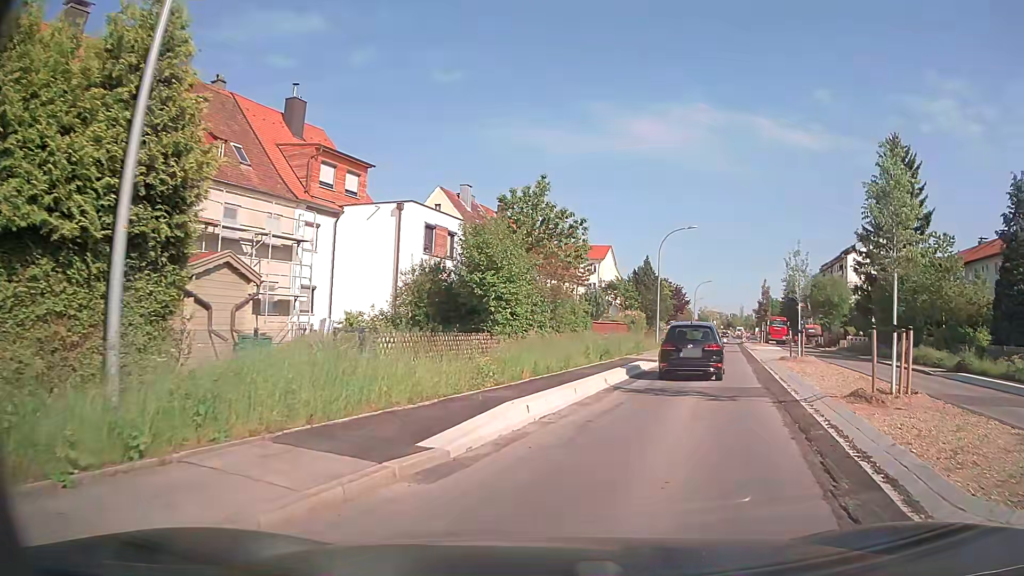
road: secondary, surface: asphalt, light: Day
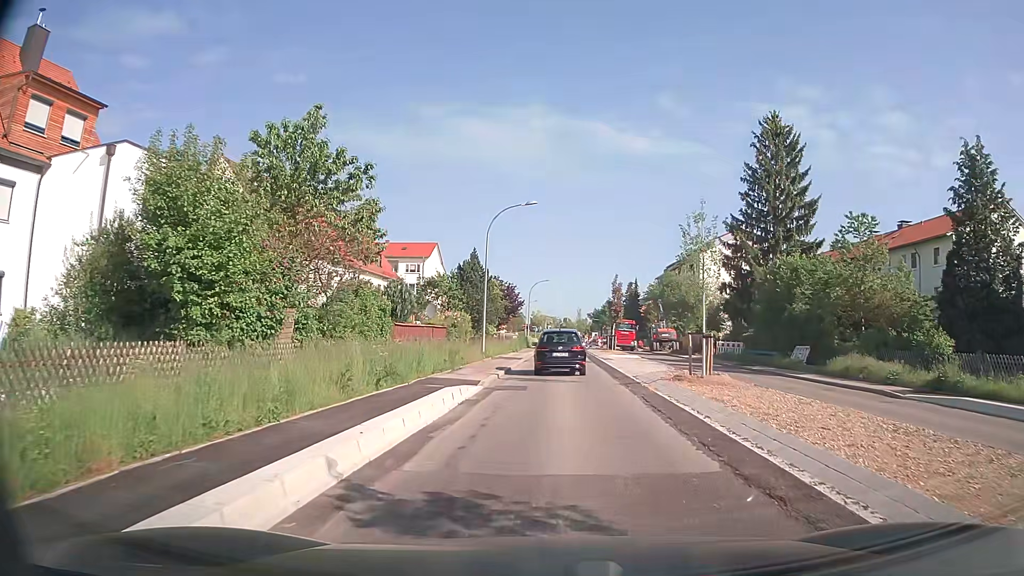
(+1.4, +9.8) m; +14°
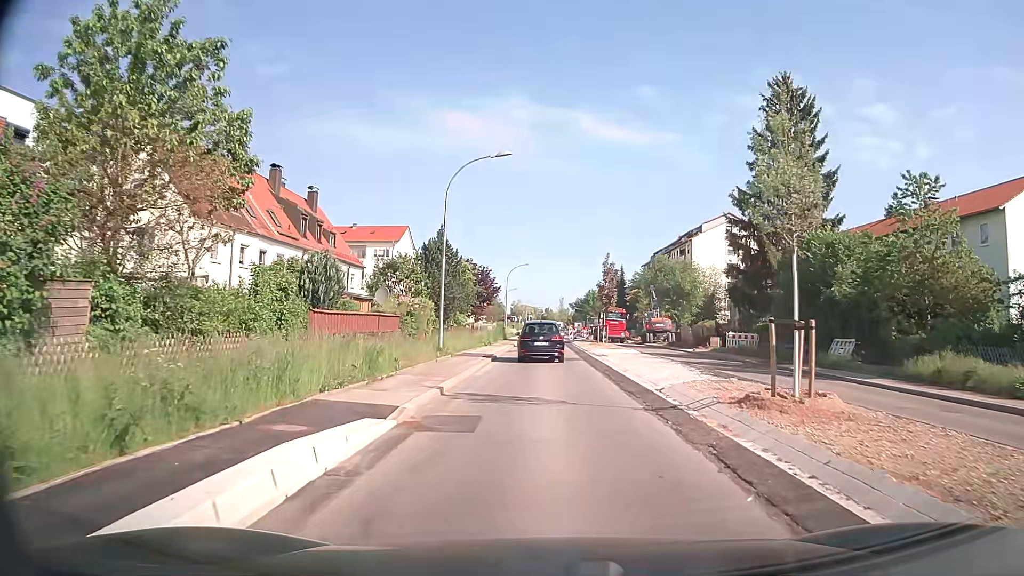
(+0.3, +8.0) m; +2°
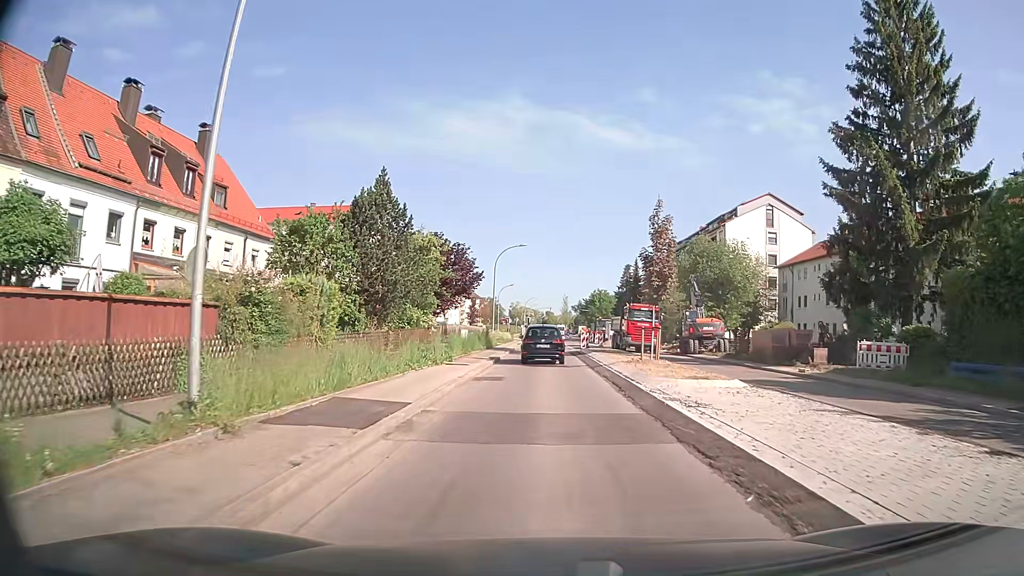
(+0.2, +18.9) m; 0°
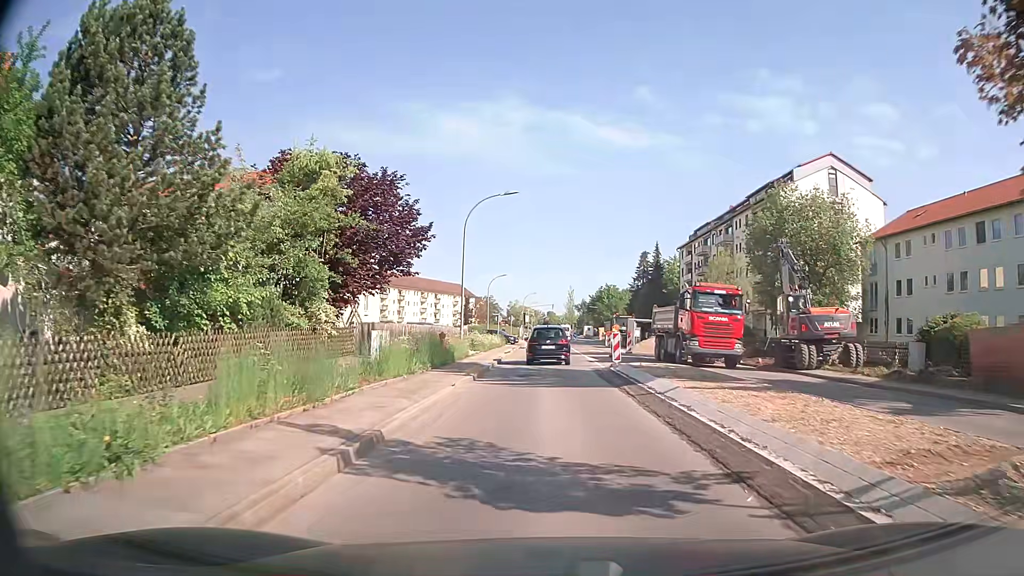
(+0.1, +20.1) m; 0°
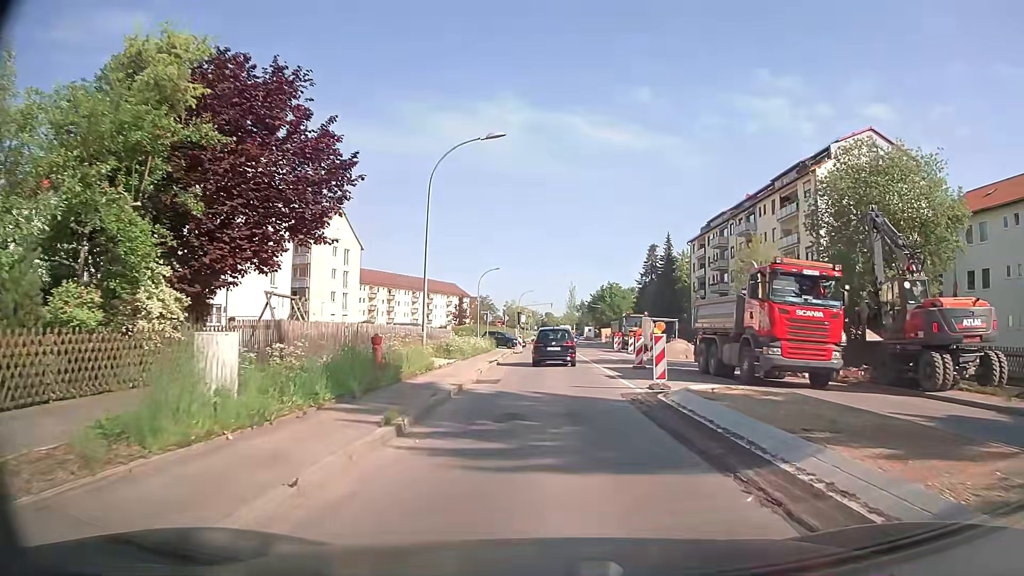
(0.0, +9.6) m; +1°
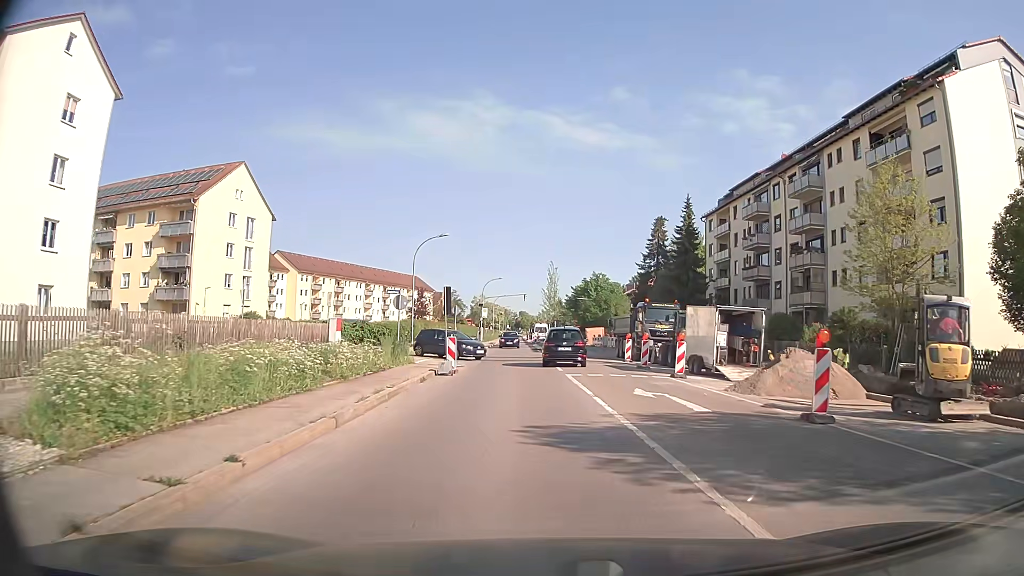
(+0.4, +23.4) m; +2°
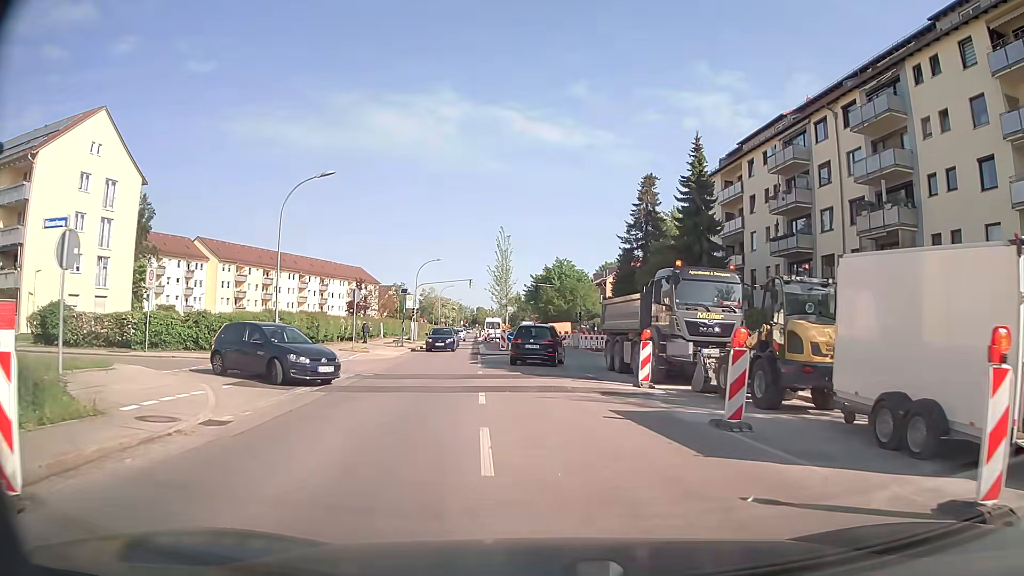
(+0.6, +17.8) m; +3°
(0, +10) (0, +20) (0, +30) (+1, +40) (0, +50) (-1, +60) (-1, +70) (-2, +80) (-3, +90) (-4, +100) m
